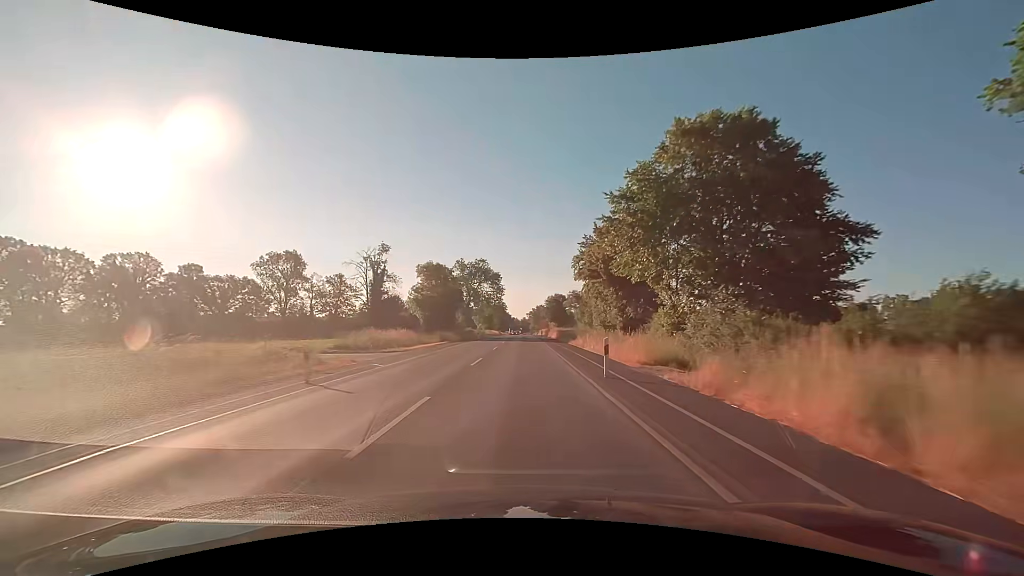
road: secondary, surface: asphalt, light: Day
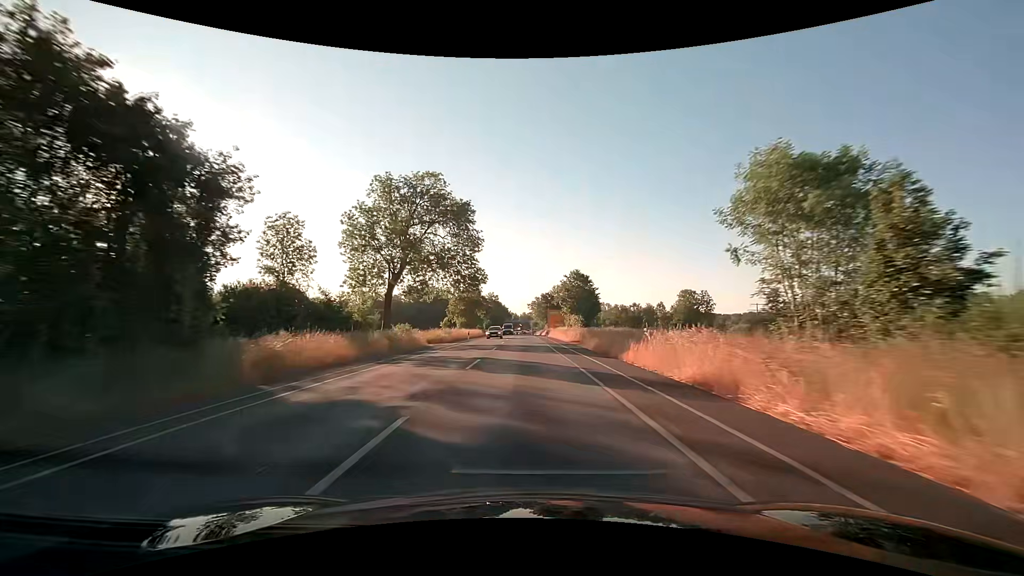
(+0.1, +62.9) m; 0°
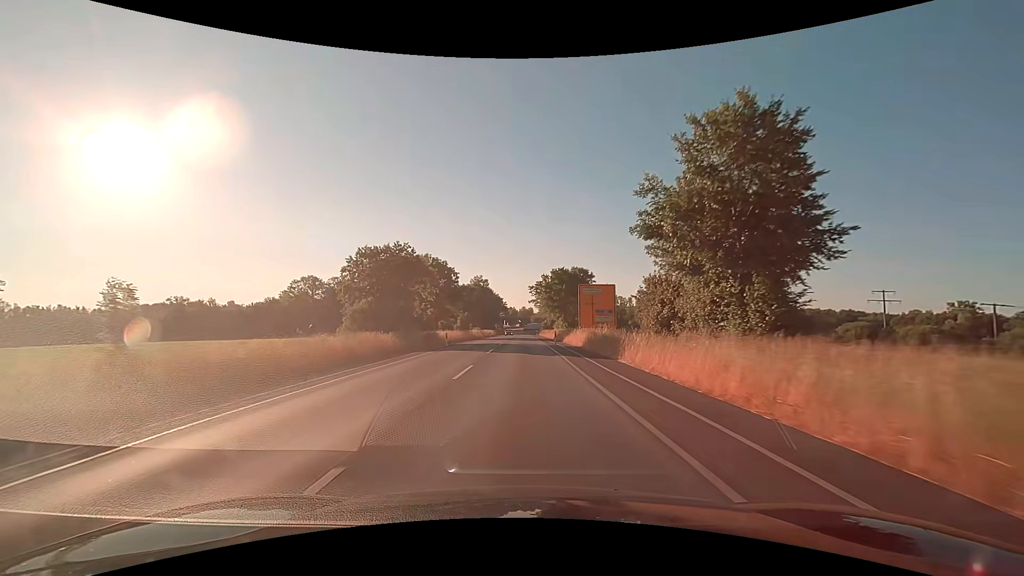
(-0.1, +63.0) m; 0°
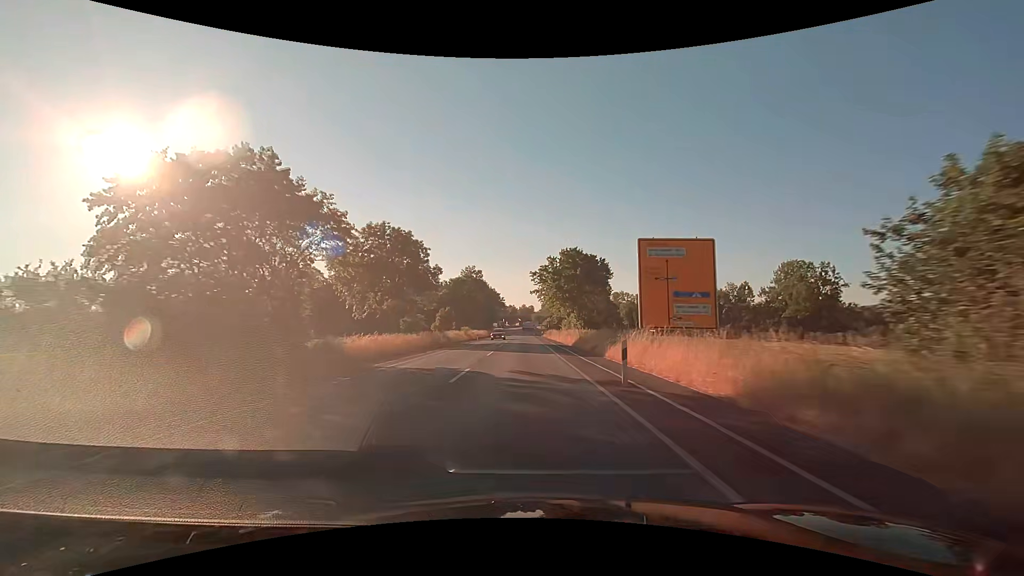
(+0.1, +25.1) m; 0°
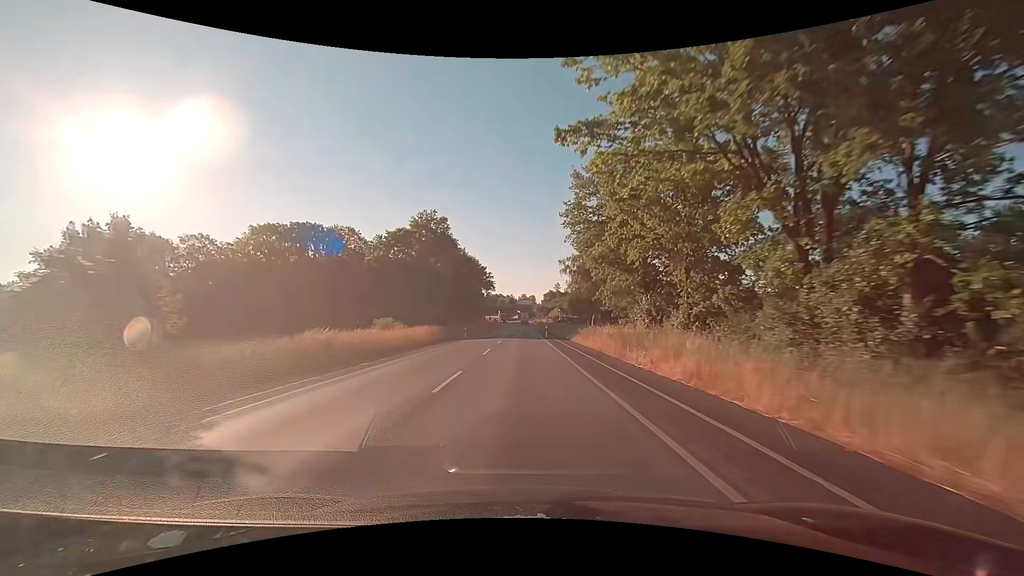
(+0.1, +63.0) m; 0°
(0, +10) (0, +20) (0, +30) (0, +40) (0, +50) (0, +60) (0, +70) (0, +80) (0, +90) (0, +100) m
